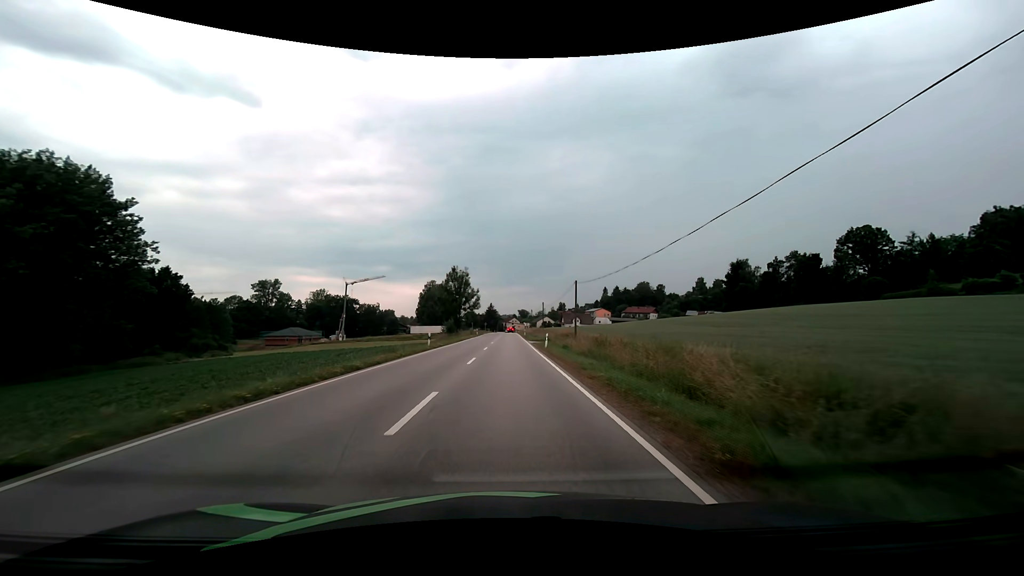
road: secondary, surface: asphalt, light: Day
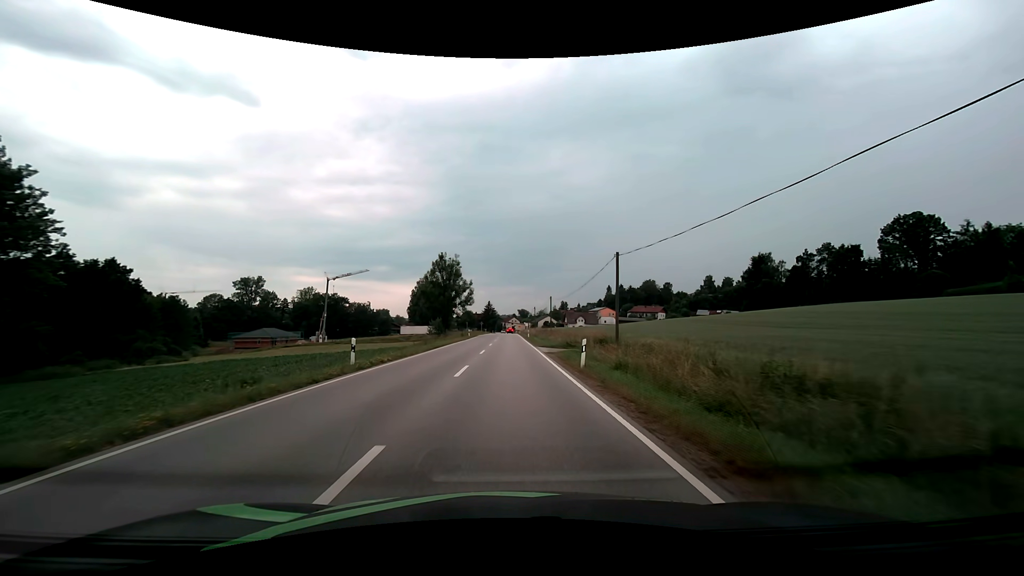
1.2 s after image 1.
(0.0, +16.5) m; 0°
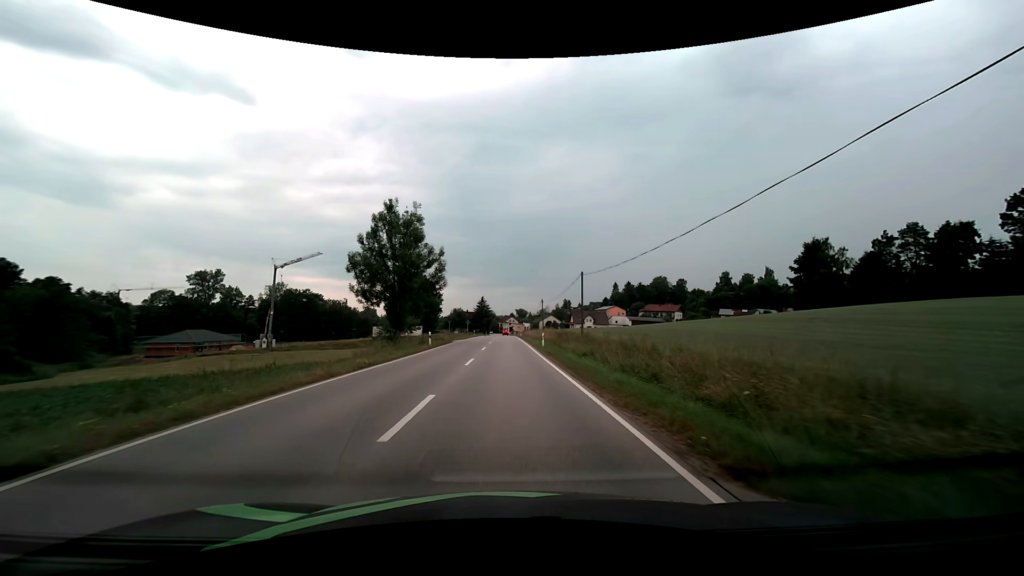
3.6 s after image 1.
(+0.2, +31.7) m; 0°
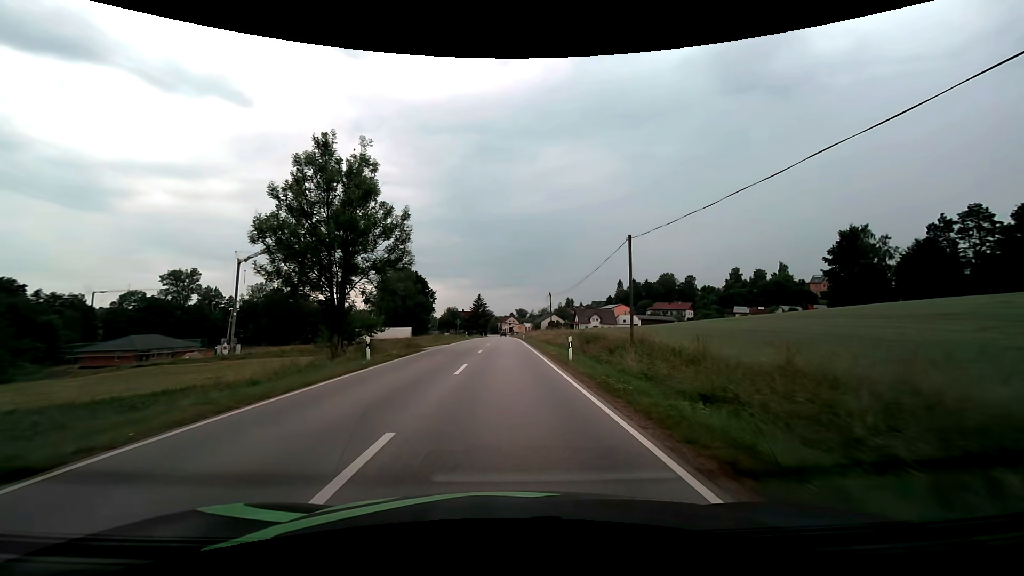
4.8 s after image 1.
(0.0, +15.5) m; 0°
(0, +10) (0, +20) (0, +30) (0, +40) (0, +50) (0, +60) (0, +70) (0, +80) (0, +90) (0, +100) m
